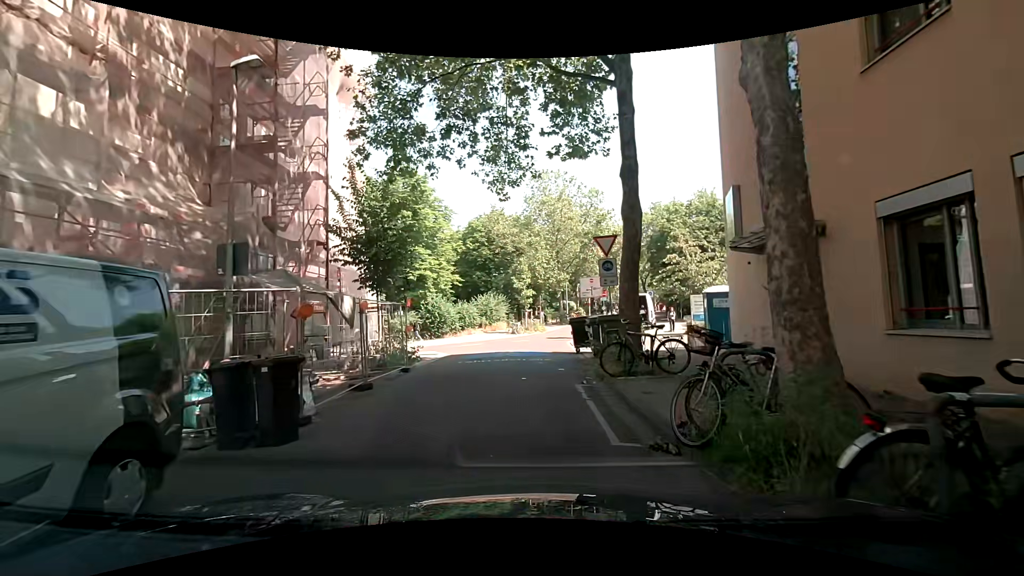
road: residential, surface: asphalt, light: Day
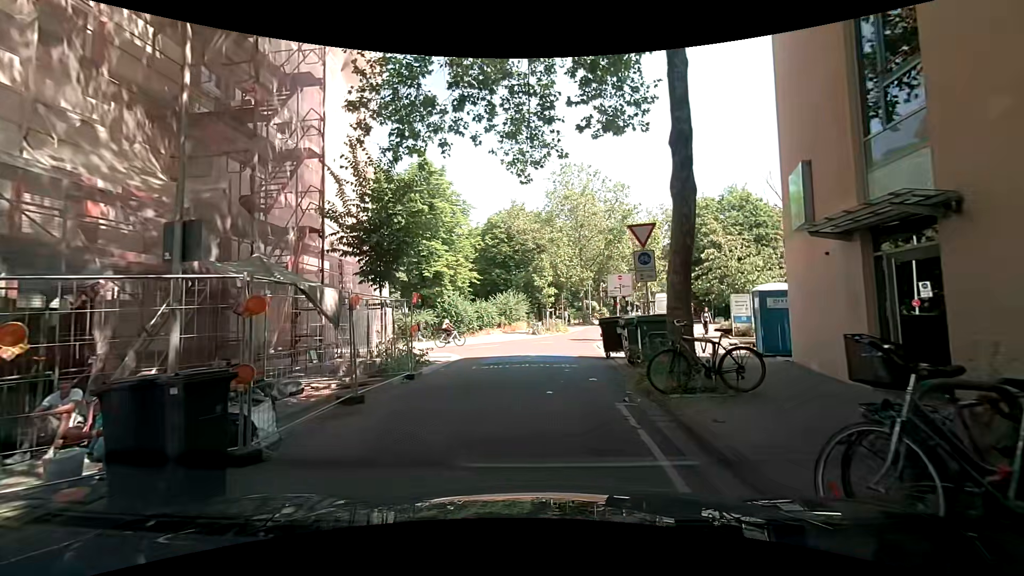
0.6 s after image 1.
(-0.1, +2.1) m; -2°
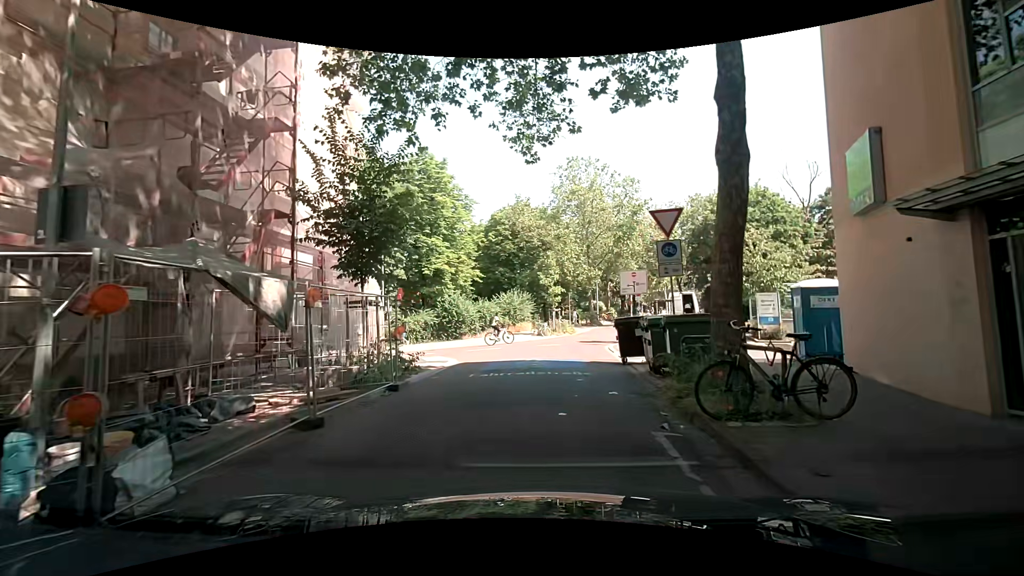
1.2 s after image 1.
(0.0, +2.0) m; 0°
